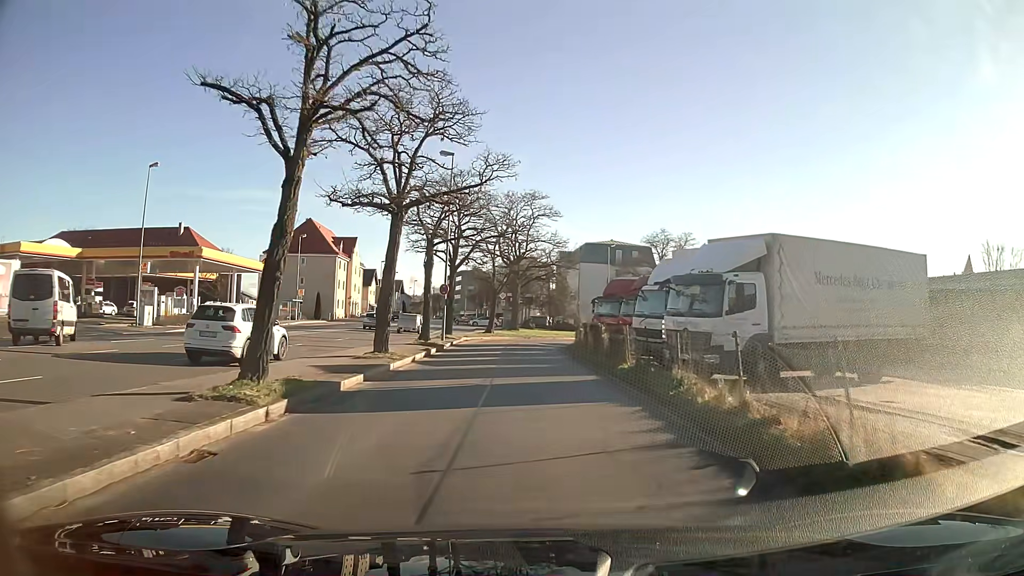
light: Day
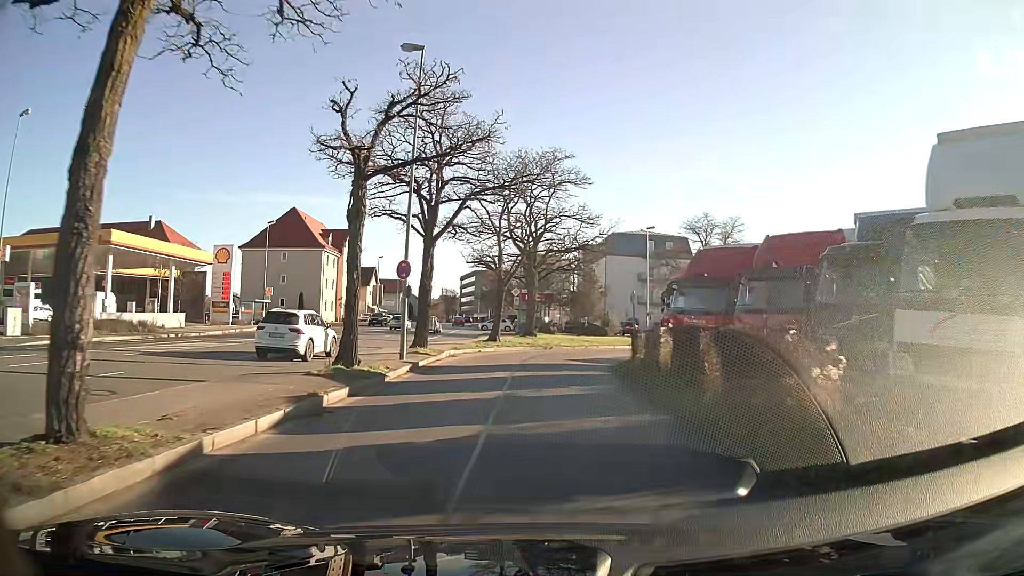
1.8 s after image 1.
(-0.2, +15.3) m; -1°
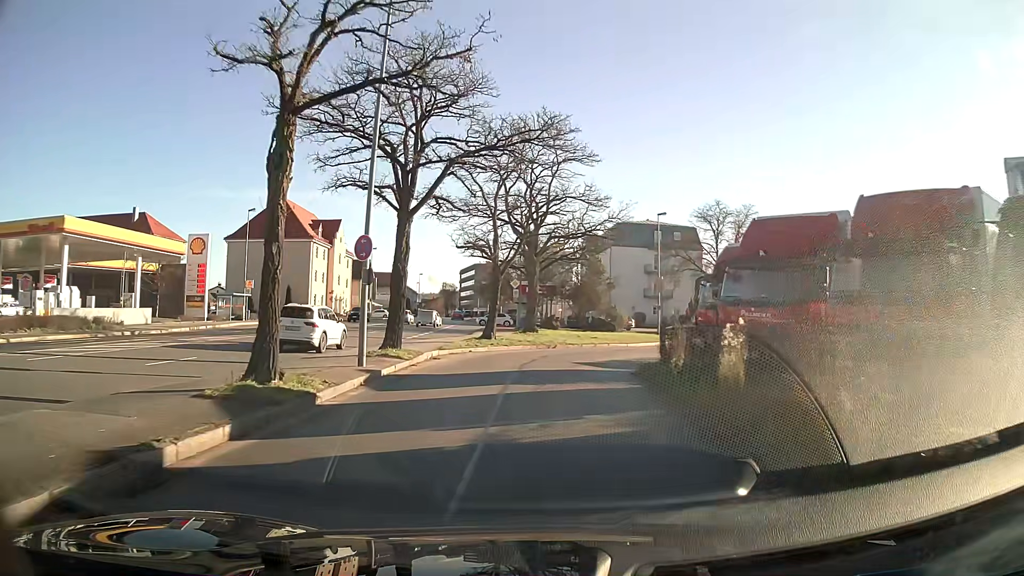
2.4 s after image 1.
(0.0, +5.0) m; 0°
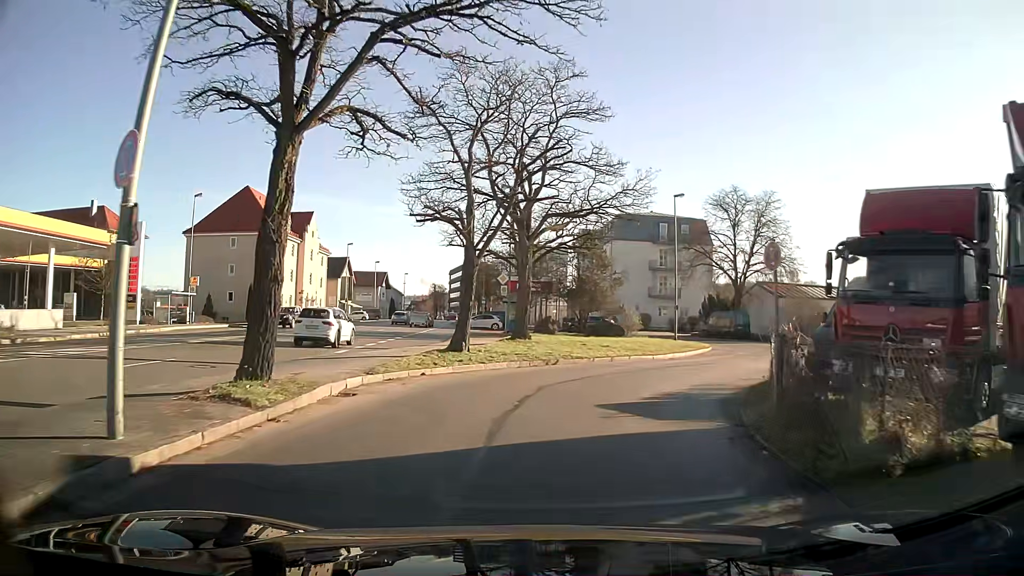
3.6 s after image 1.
(+0.1, +9.4) m; +1°
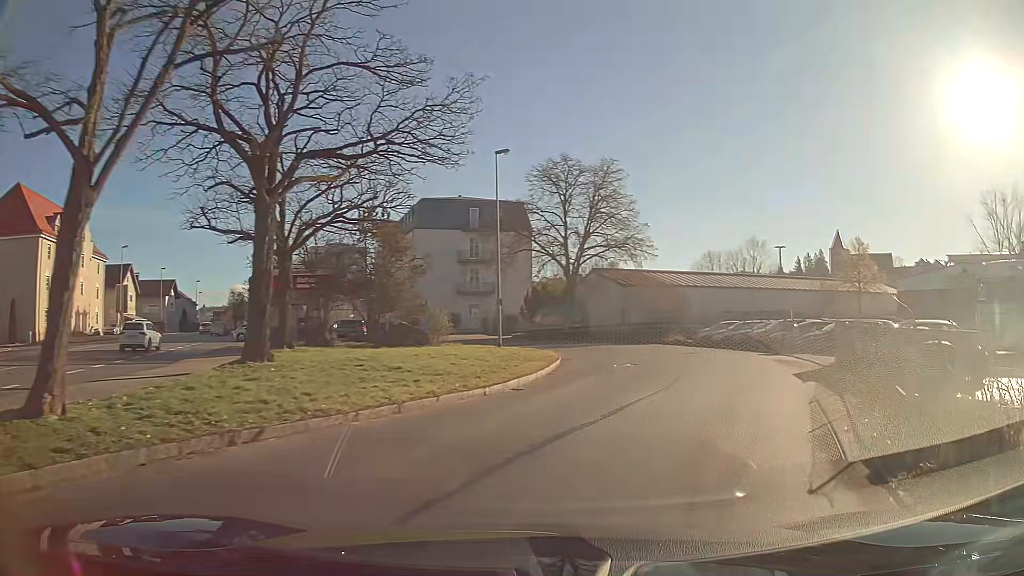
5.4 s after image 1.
(+1.7, +12.3) m; +21°
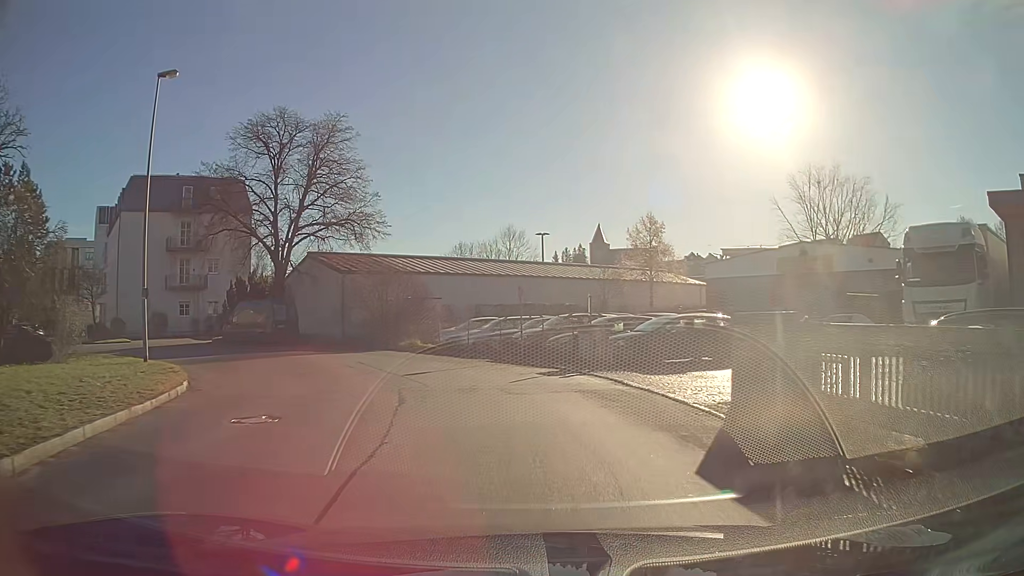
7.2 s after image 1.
(+2.2, +11.8) m; +16°
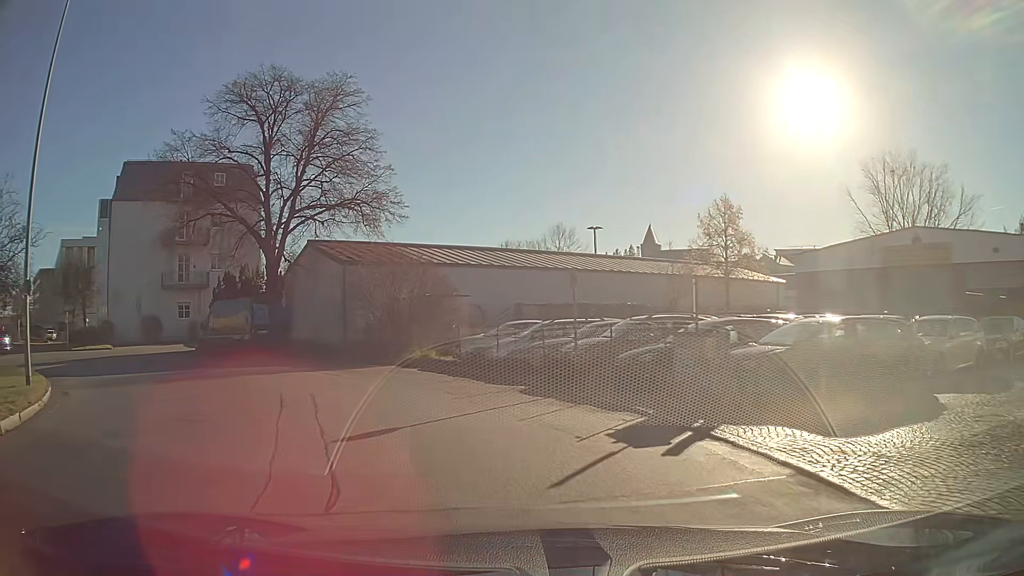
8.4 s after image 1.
(-0.3, +8.4) m; -7°
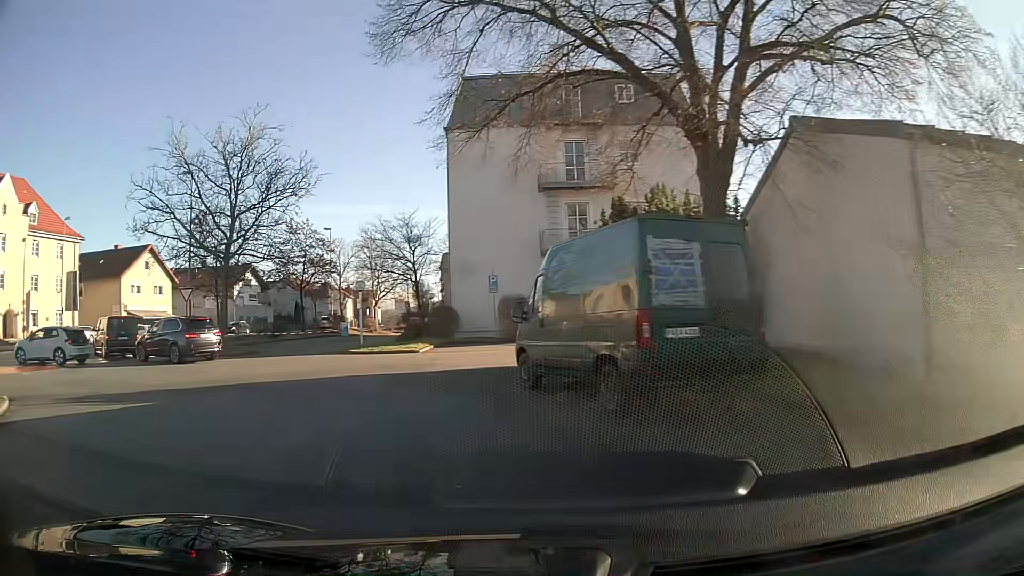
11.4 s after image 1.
(-6.4, +18.5) m; -40°
